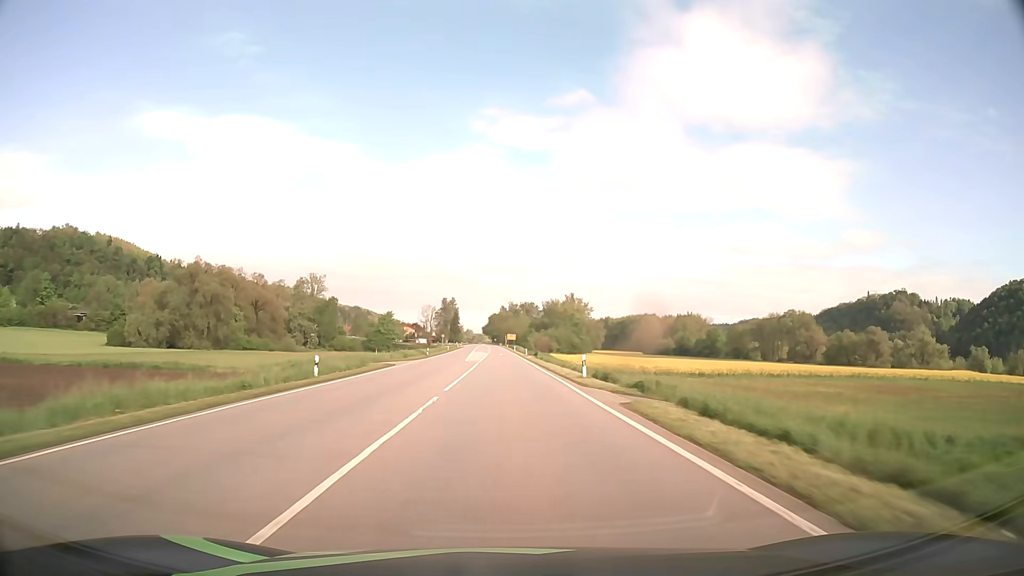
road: primary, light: Day
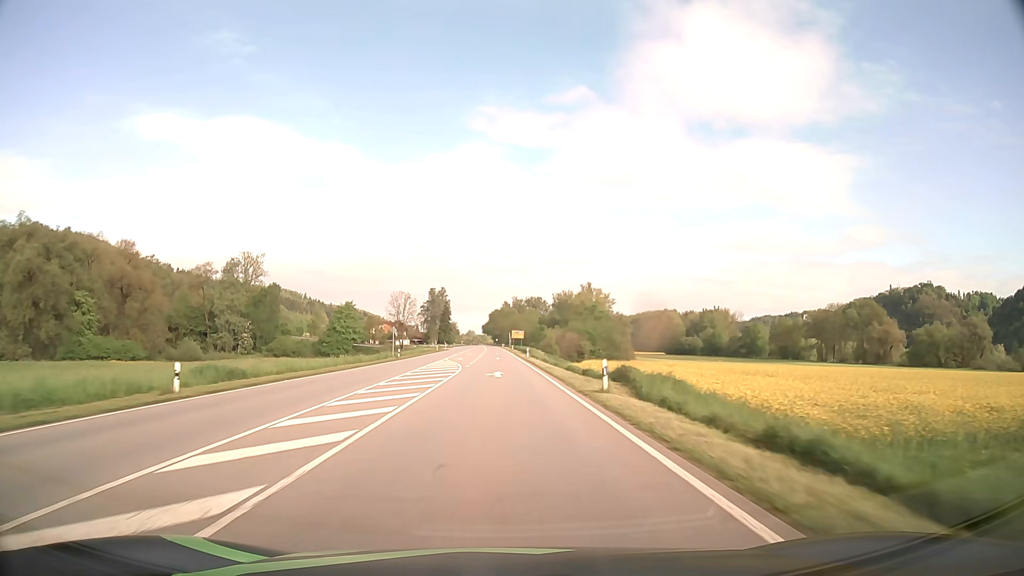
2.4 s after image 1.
(0.0, +64.2) m; 0°
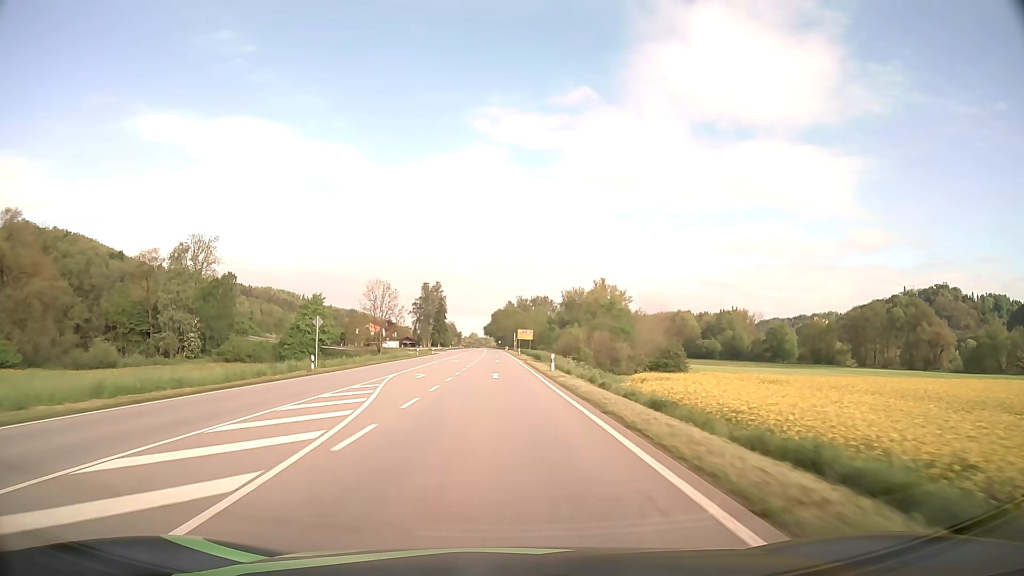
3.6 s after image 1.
(-0.1, +32.1) m; 0°
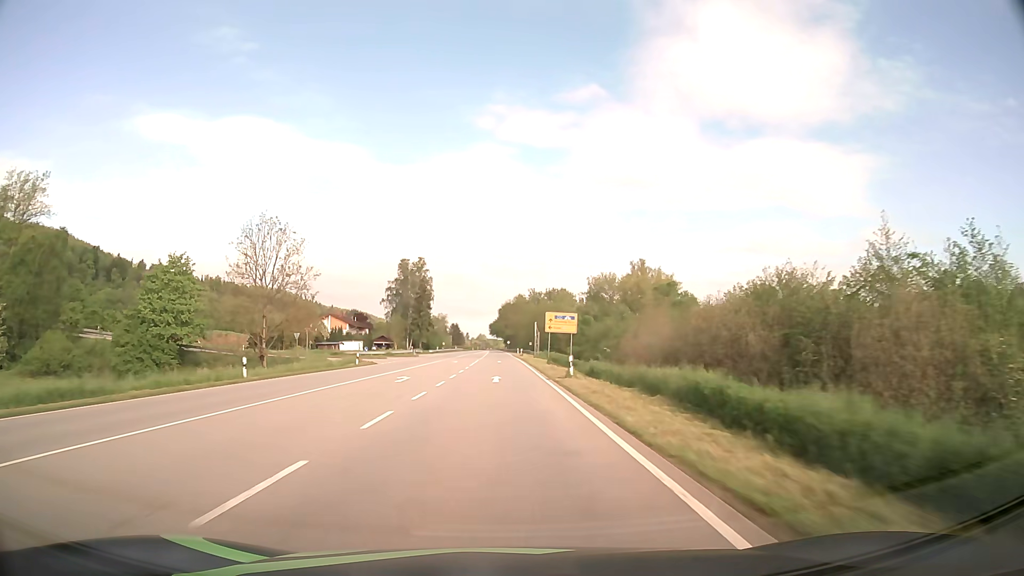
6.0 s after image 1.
(-0.3, +64.1) m; -1°
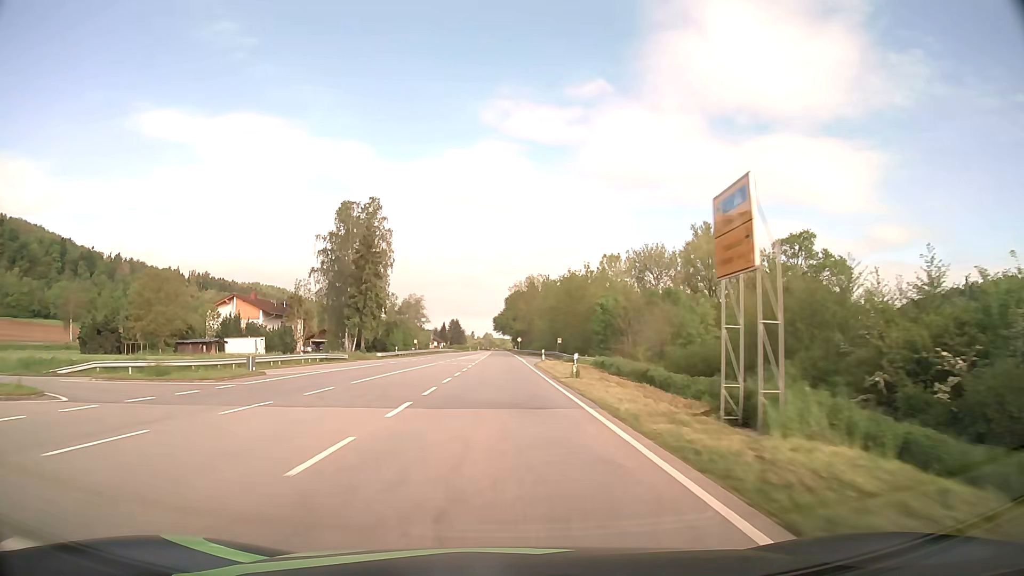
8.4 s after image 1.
(-0.3, +63.8) m; -1°
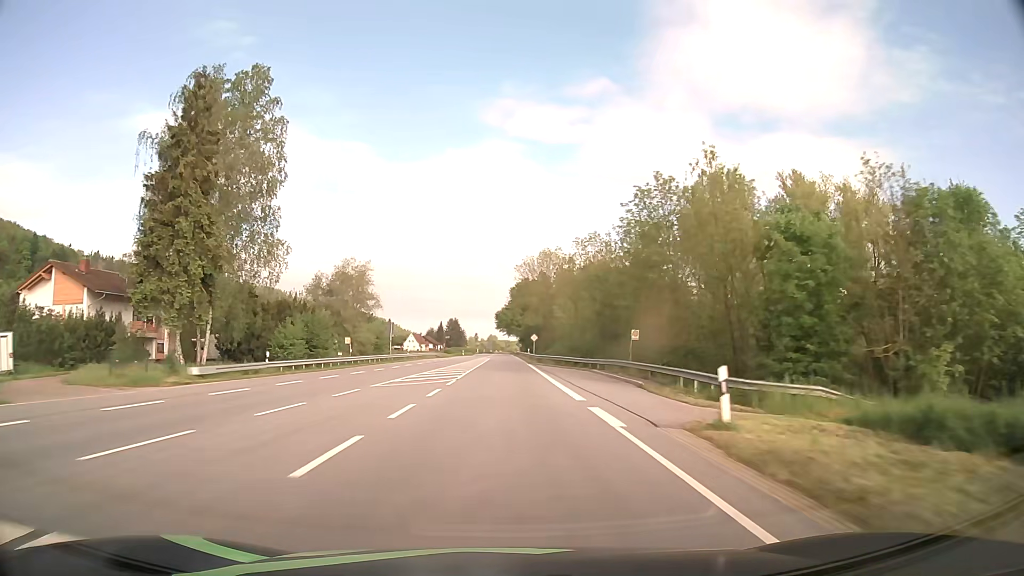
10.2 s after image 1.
(-0.2, +47.9) m; 0°
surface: asphalt
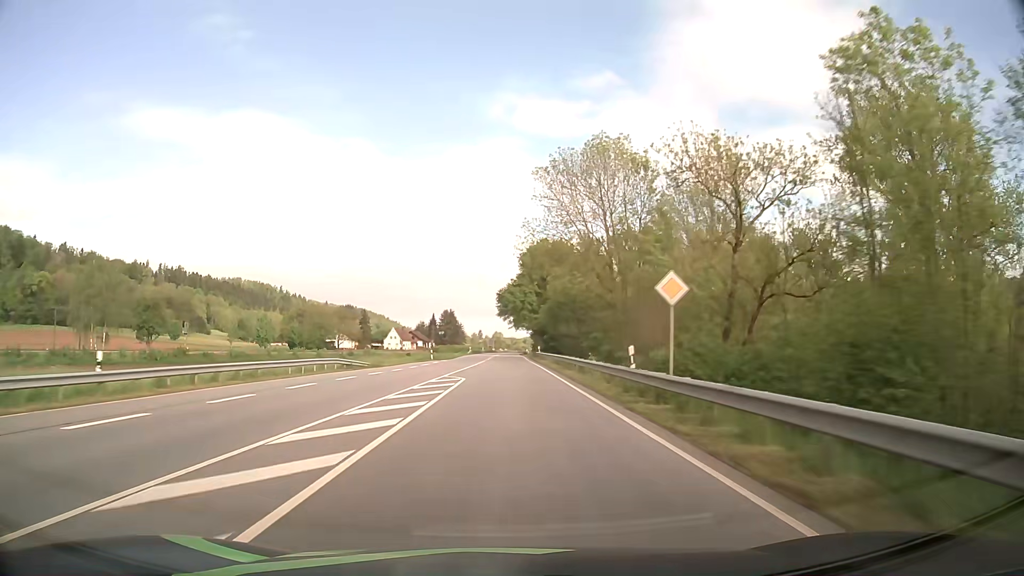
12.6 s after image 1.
(-0.3, +64.0) m; 0°
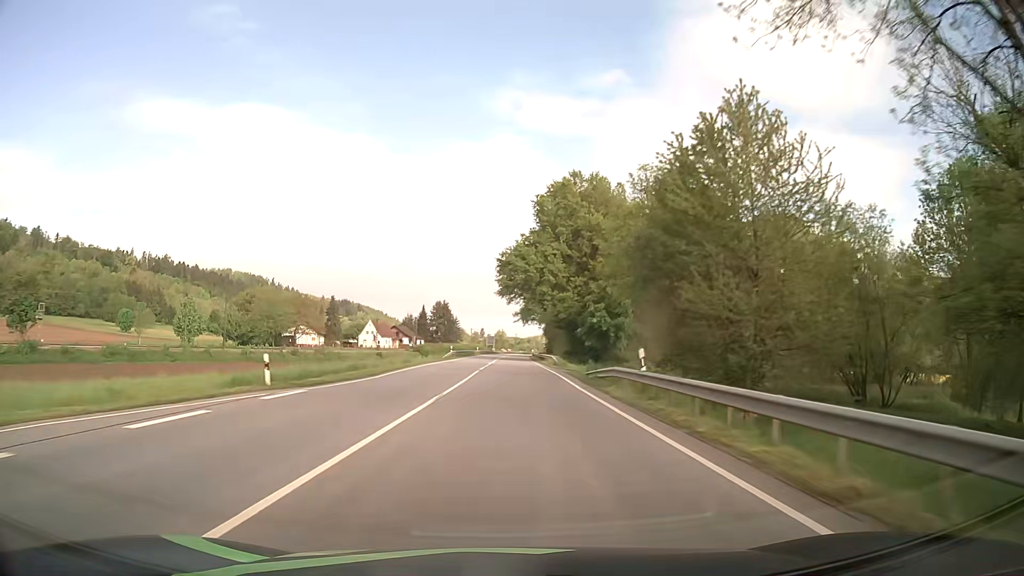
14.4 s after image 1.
(-0.2, +48.1) m; 0°
(0, +10) (0, +20) (0, +30) (0, +40) (0, +50) (+1, +60) (+1, +70) (+1, +80) (+1, +90) (+1, +100) m
